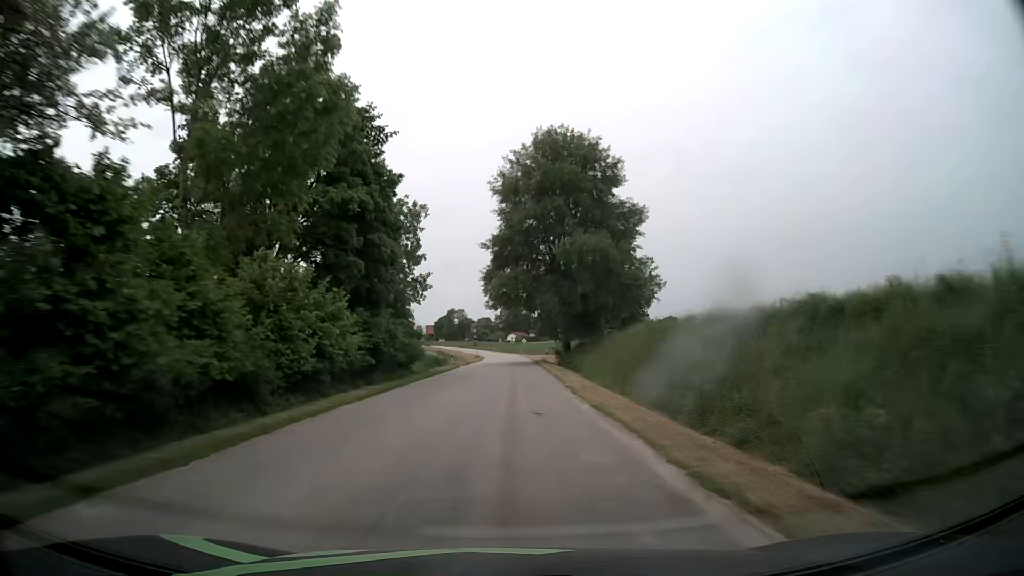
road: tertiary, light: Day
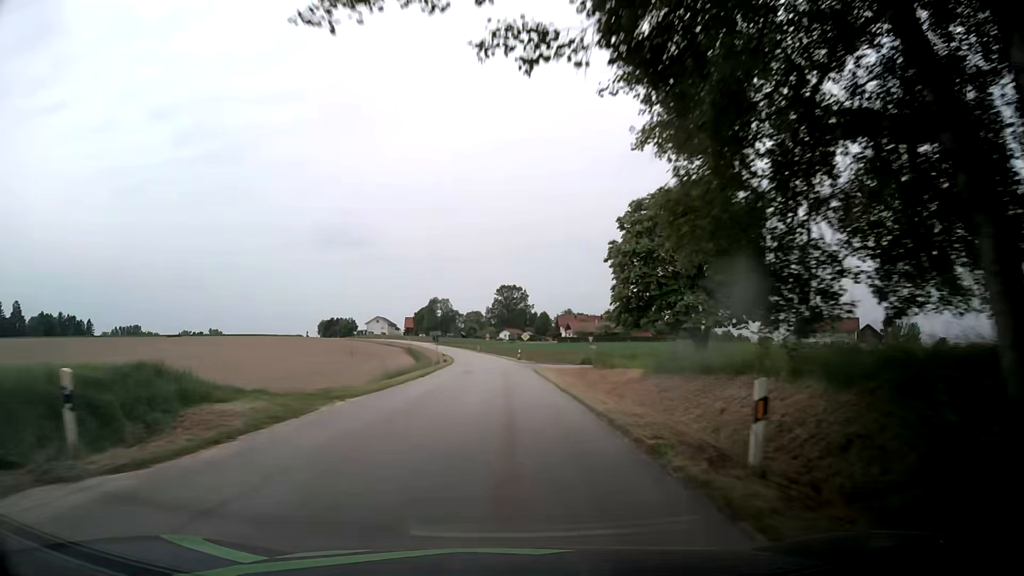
(+0.6, +47.8) m; 0°
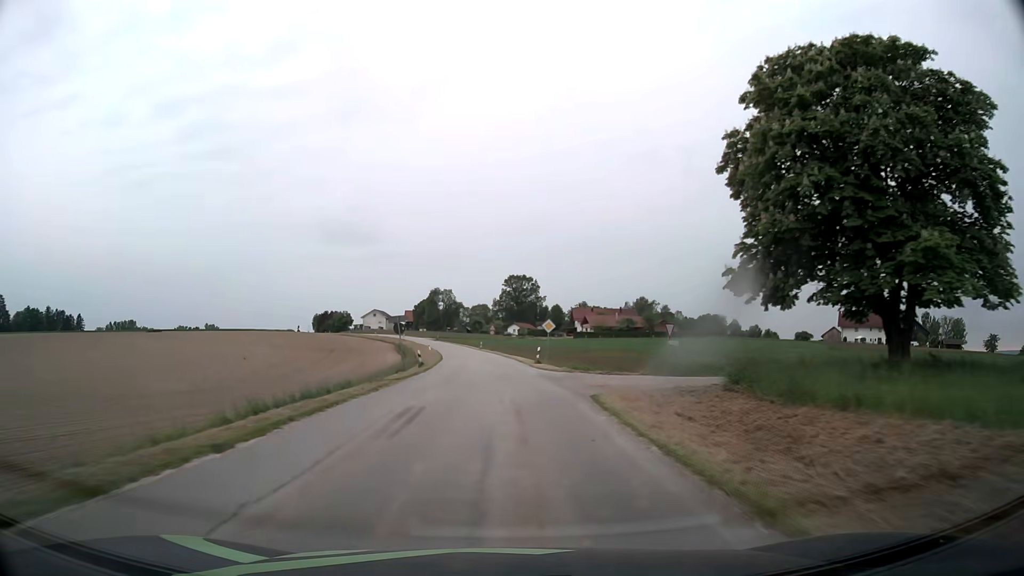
(0.0, +23.6) m; 0°
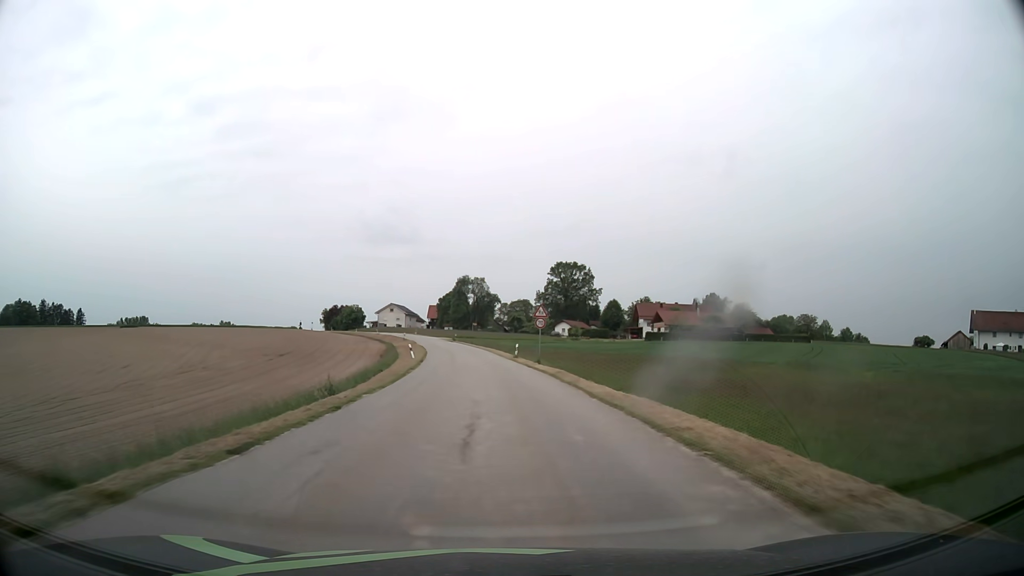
(-1.2, +45.4) m; -3°
(0, +10) (0, +20) (-1, +30) (-1, +40) (-2, +50) (-3, +60) (-5, +70) (-7, +80) (-9, +89) (-11, +99) m
